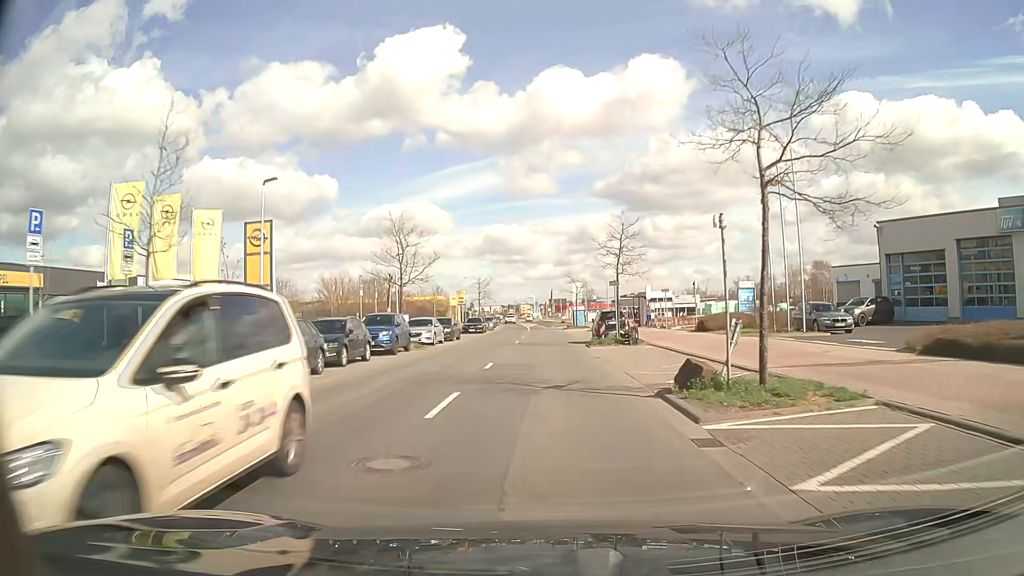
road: tertiary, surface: asphalt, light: Day
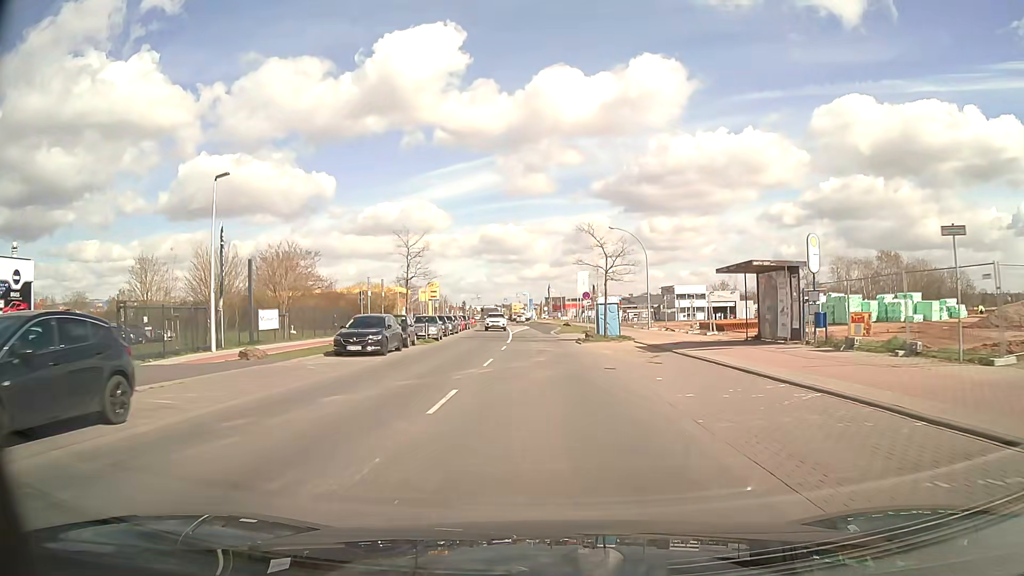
(+0.1, +35.9) m; 0°
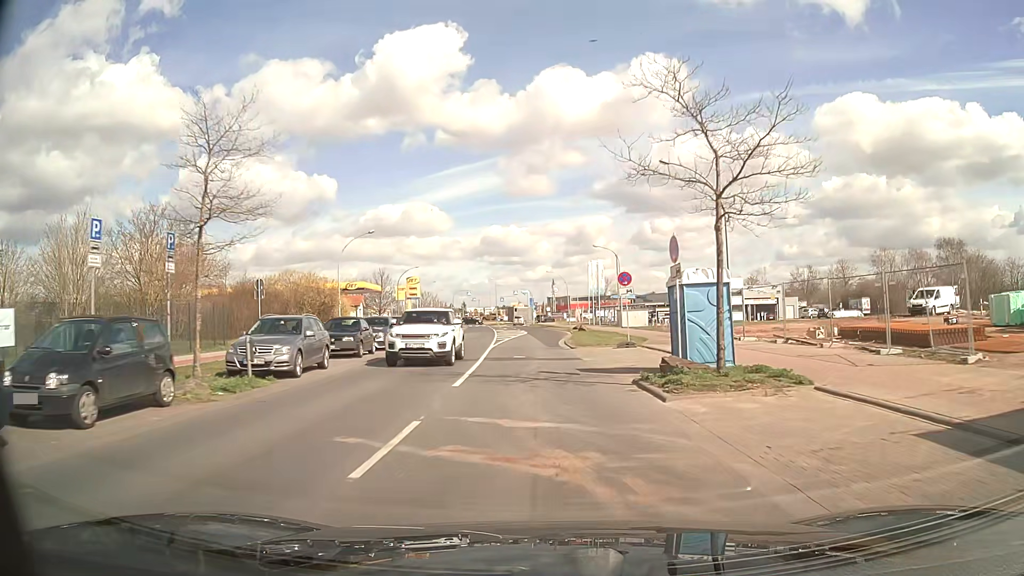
(0.0, +21.8) m; 0°
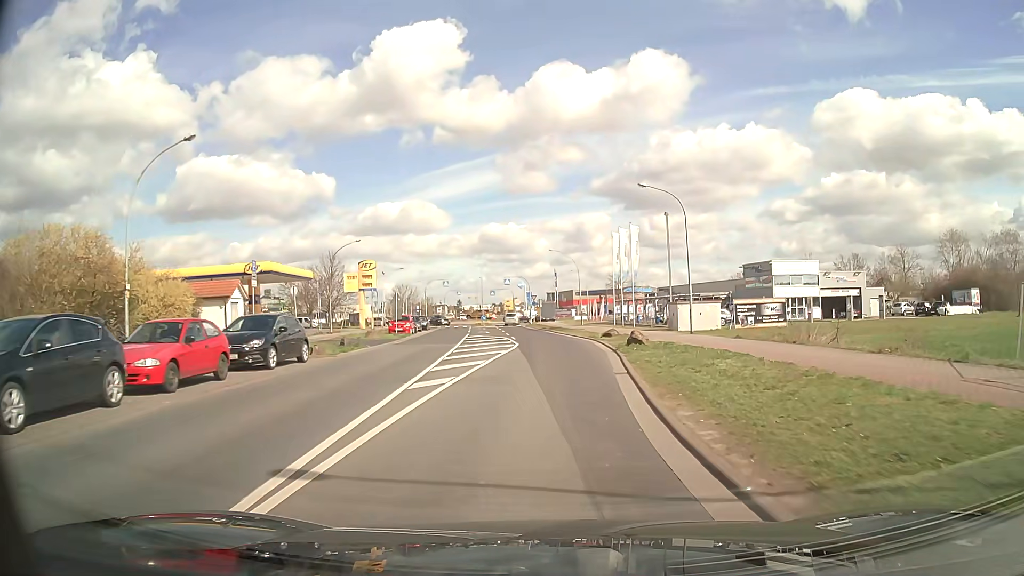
(-0.3, +28.0) m; 0°
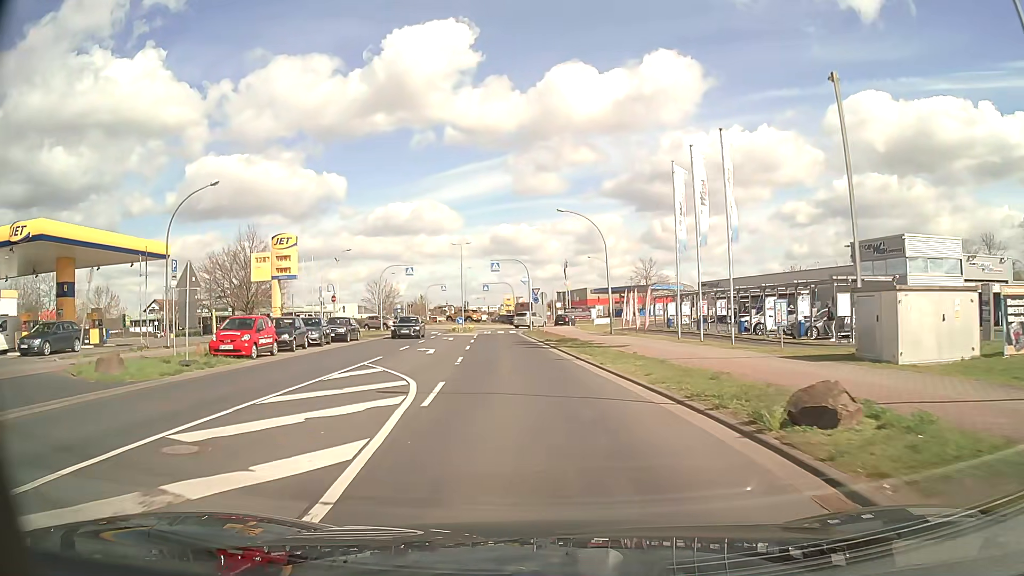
(+0.5, +26.7) m; -1°
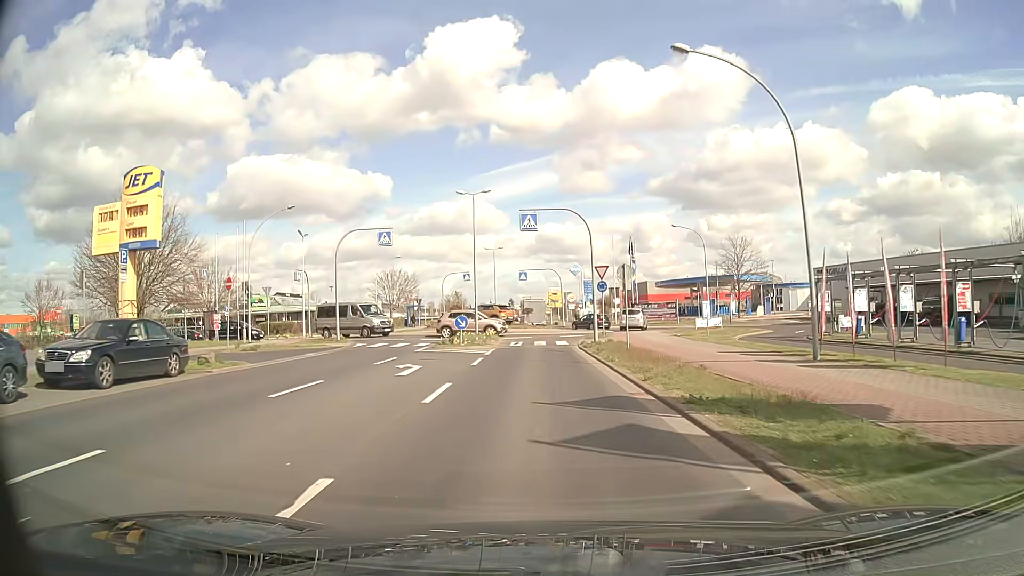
(-1.1, +25.4) m; -4°
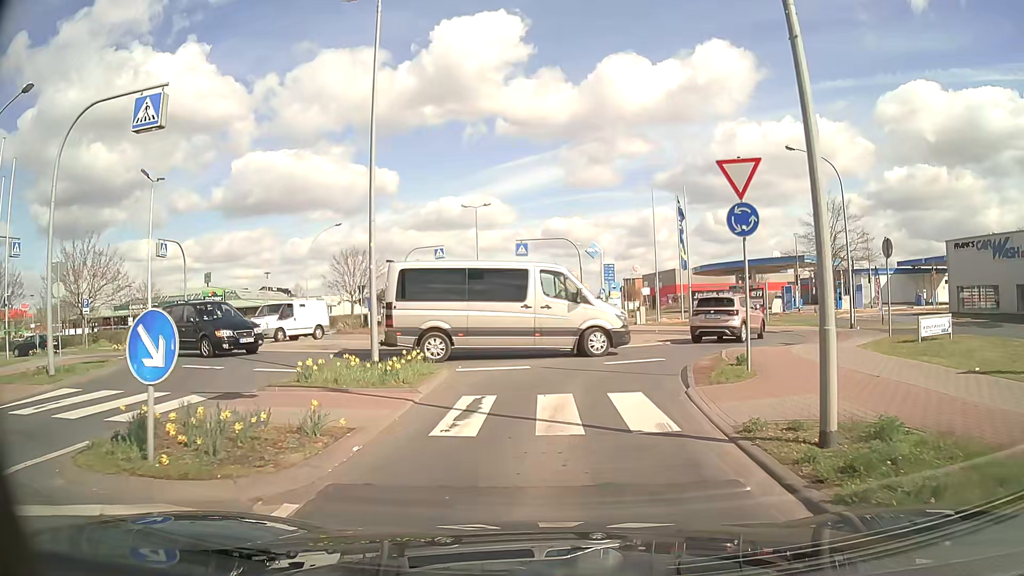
(-0.1, +22.8) m; 0°
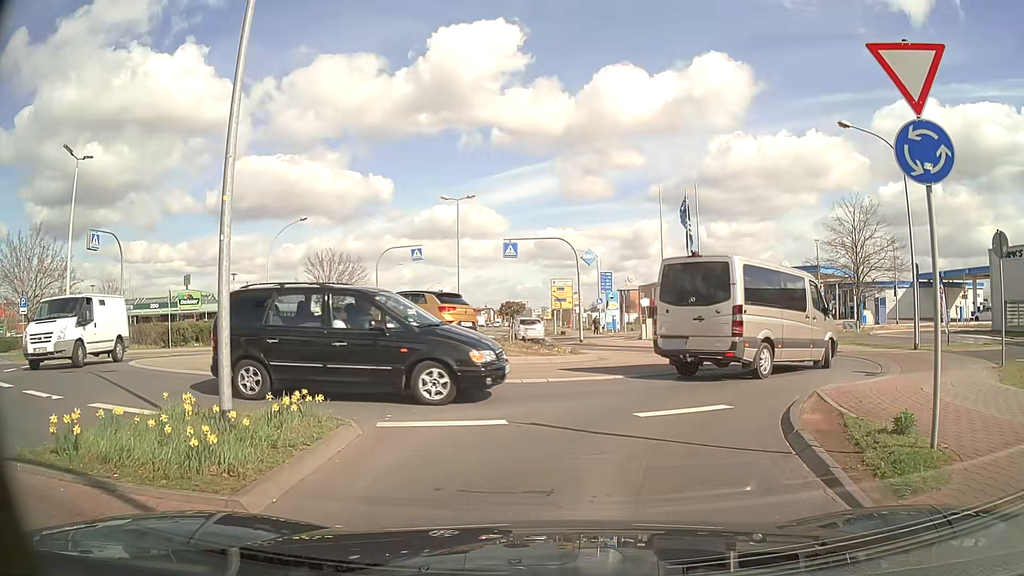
(0.0, +5.8) m; +1°
(+1, +10) (+6, +18) (+6, +28) (-2, +34) (-11, +32) (-20, +27) (-30, +26) (-40, +25) (-50, +25) (-60, +25) m
